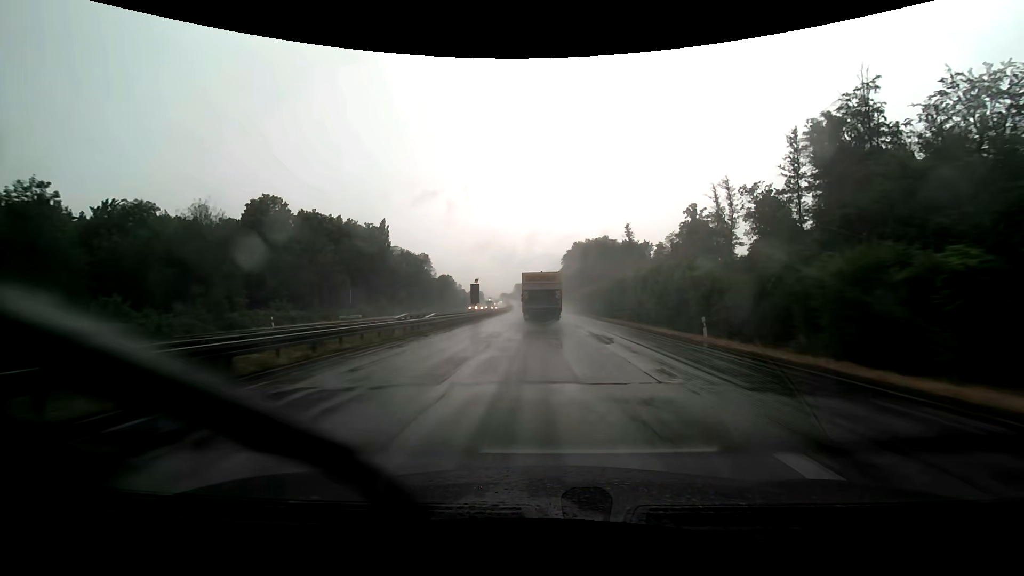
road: trunk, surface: asphalt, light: Day
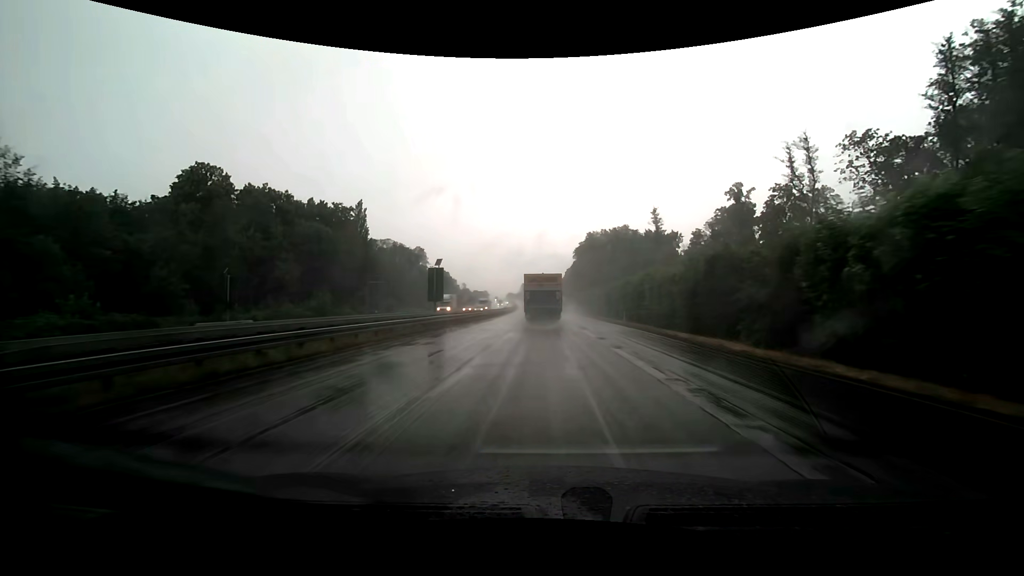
(-0.1, +25.2) m; -1°
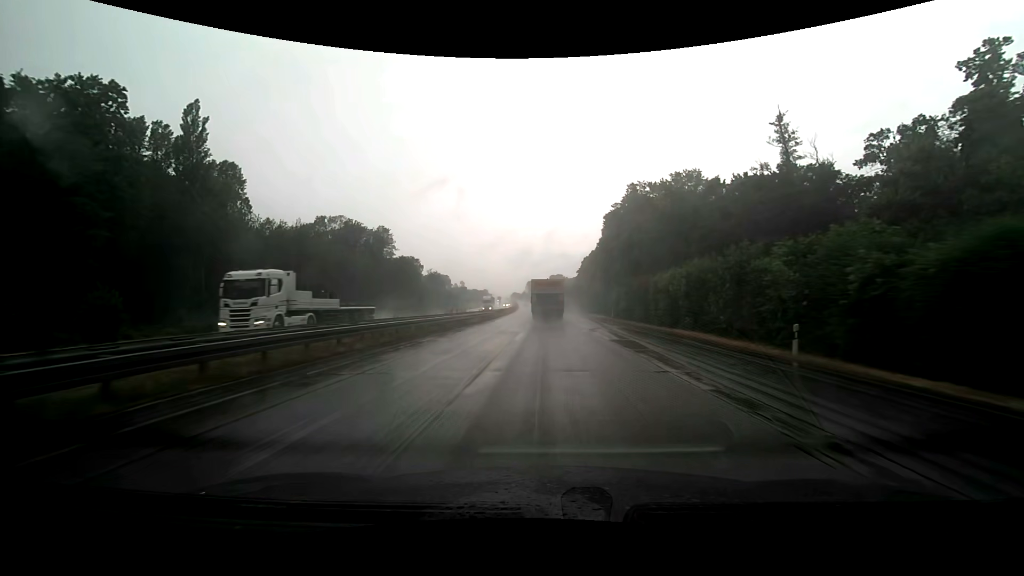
(-0.9, +60.8) m; -1°
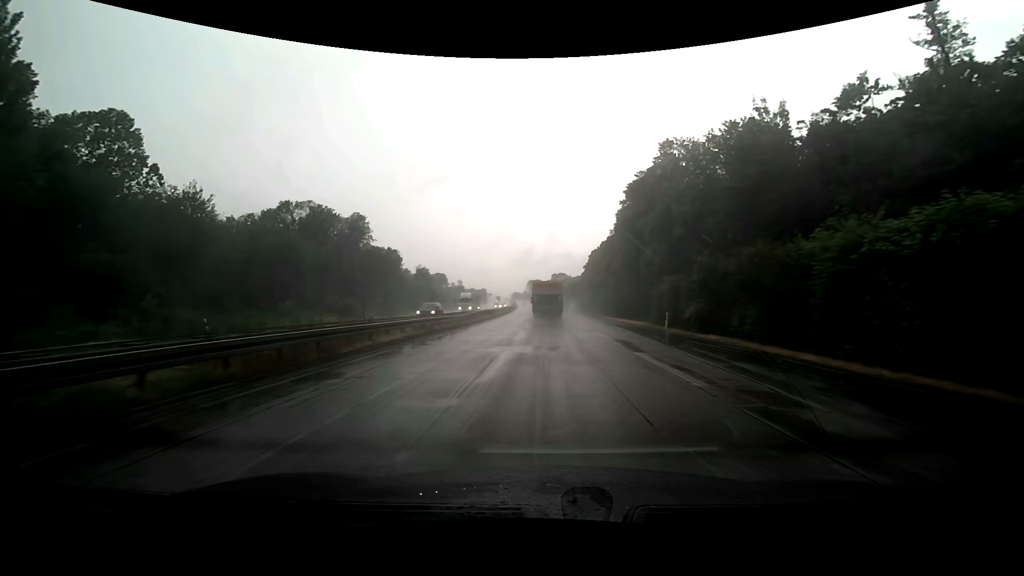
(-0.1, +23.5) m; 0°
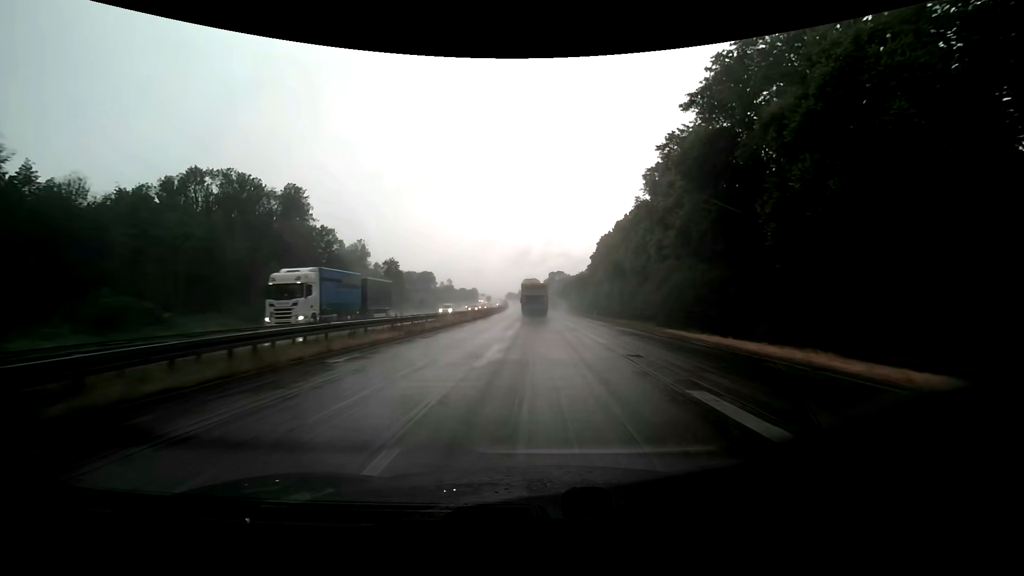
(0.0, +34.4) m; 0°
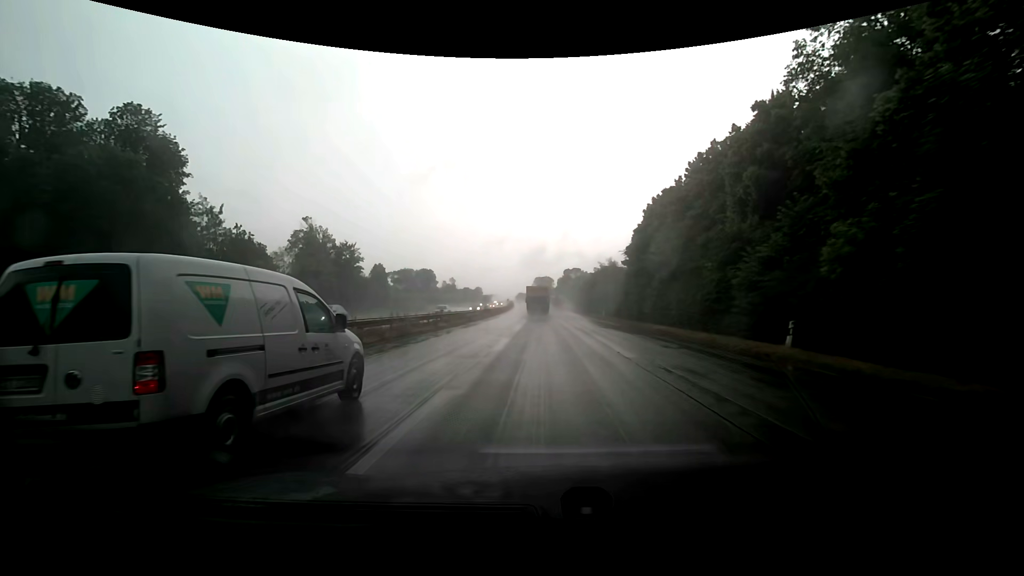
(-0.7, +45.2) m; -1°
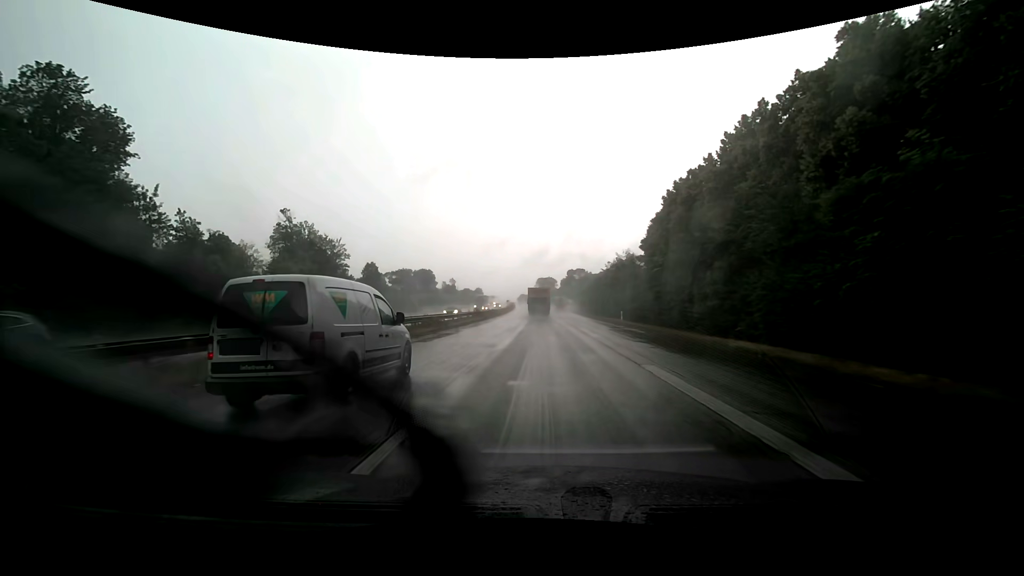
(0.0, +11.4) m; 0°
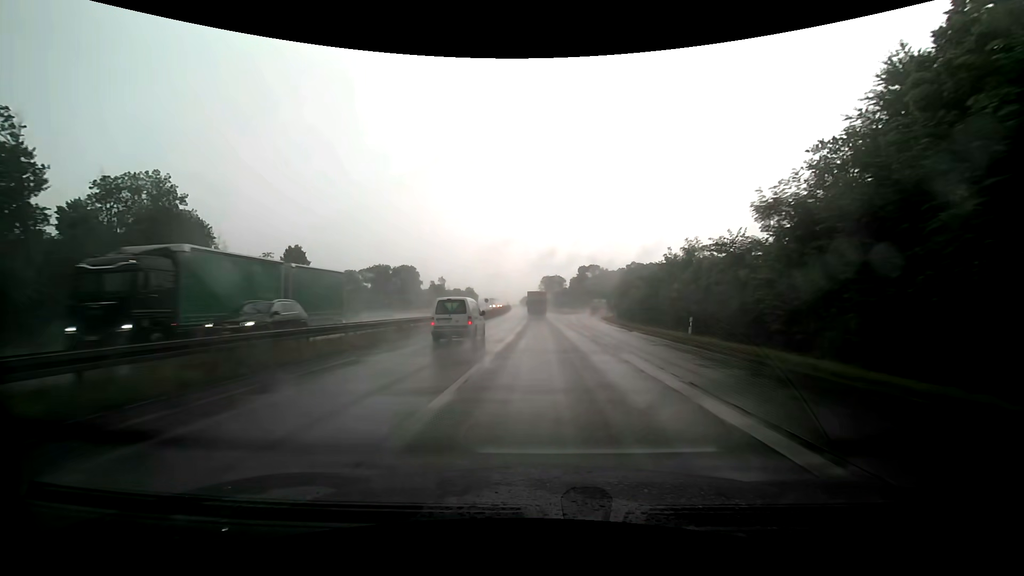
(-0.4, +57.6) m; -1°
(0, +10) (0, +20) (0, +30) (0, +40) (-1, +50) (-1, +60) (-1, +70) (-1, +80) (-1, +90) (-2, +100) m
